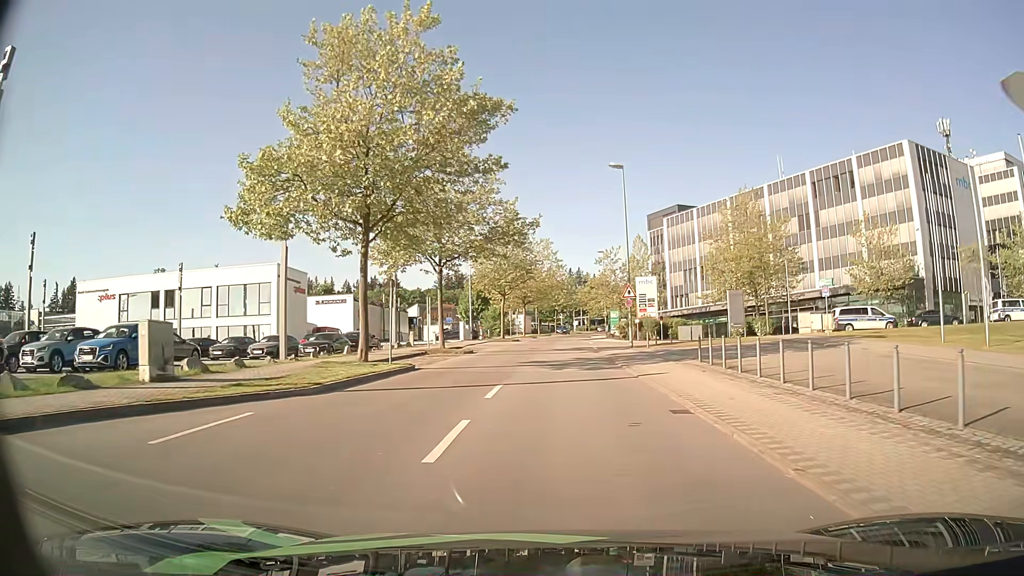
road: residential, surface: asphalt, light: Day
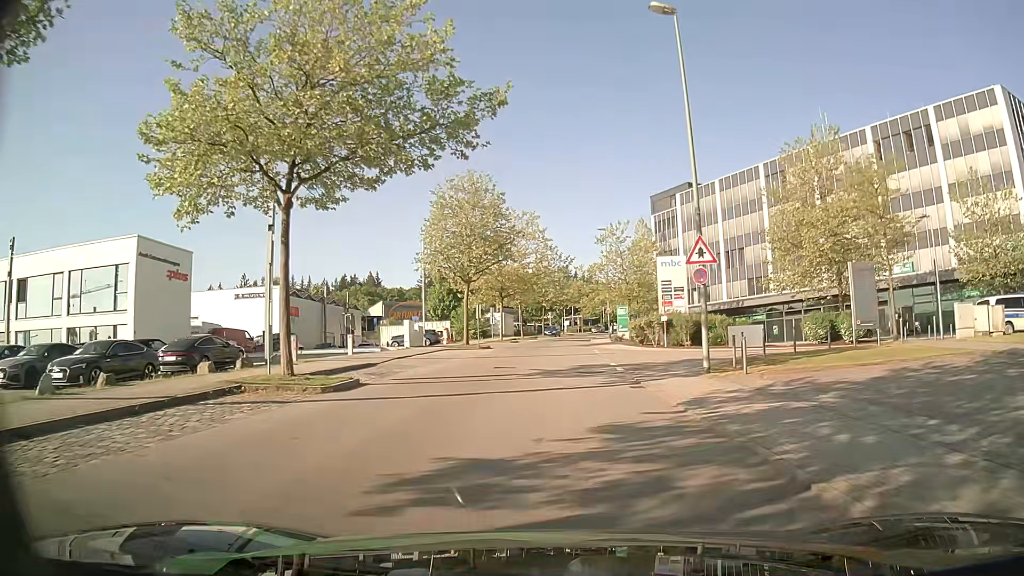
(+0.2, +19.8) m; +2°
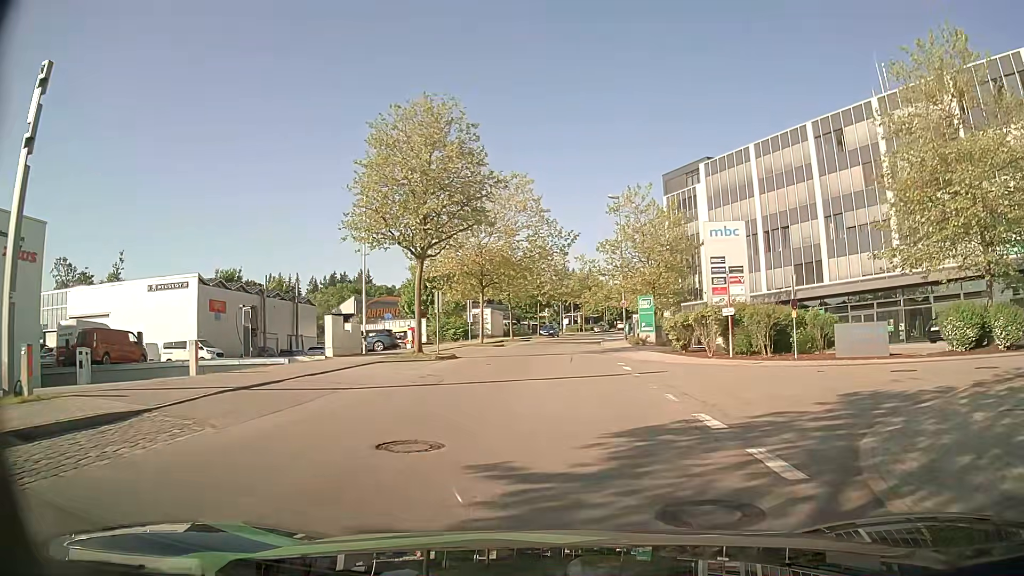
(-0.1, +15.2) m; 0°
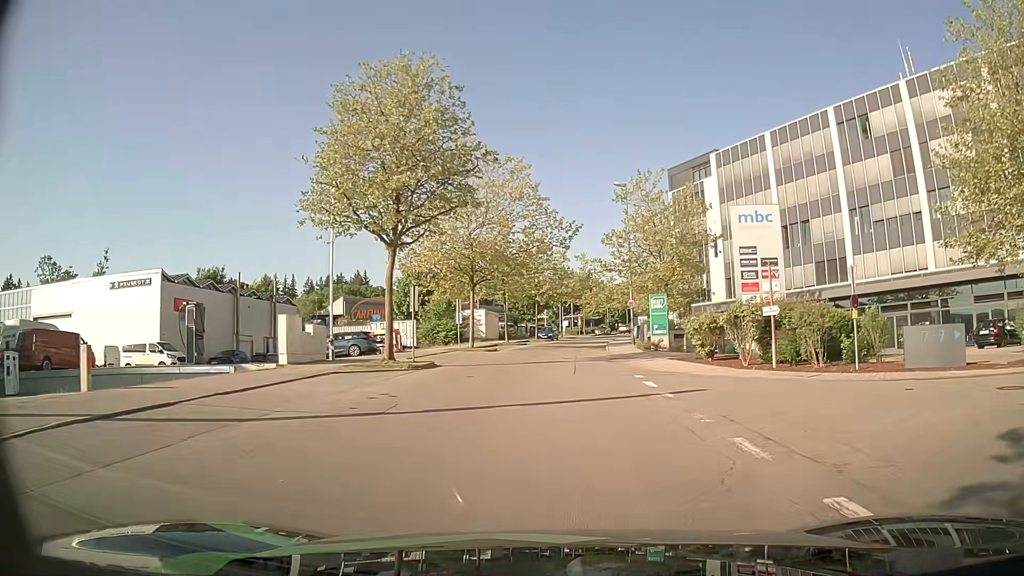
(0.0, +5.1) m; 0°
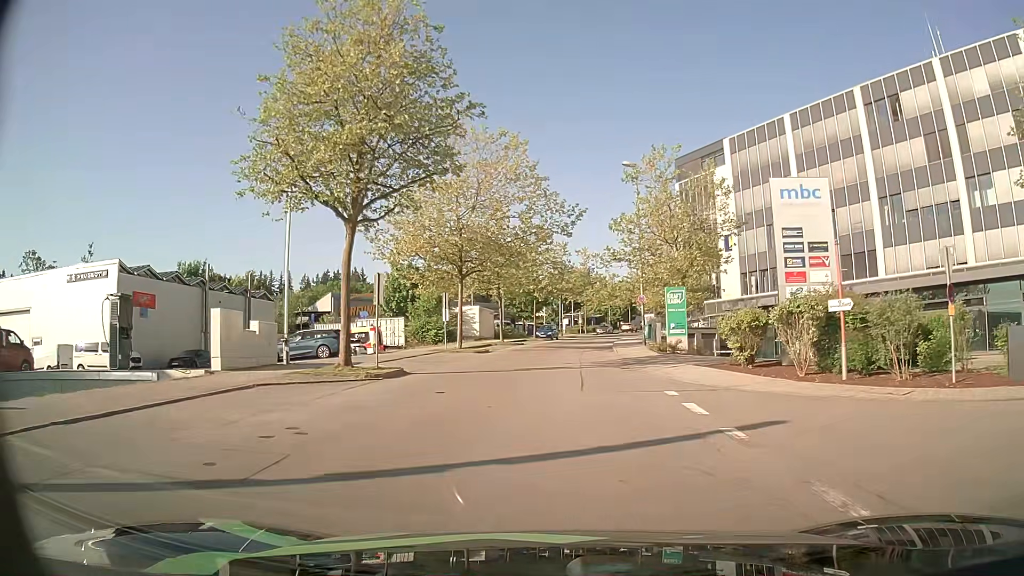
(0.0, +5.1) m; 0°
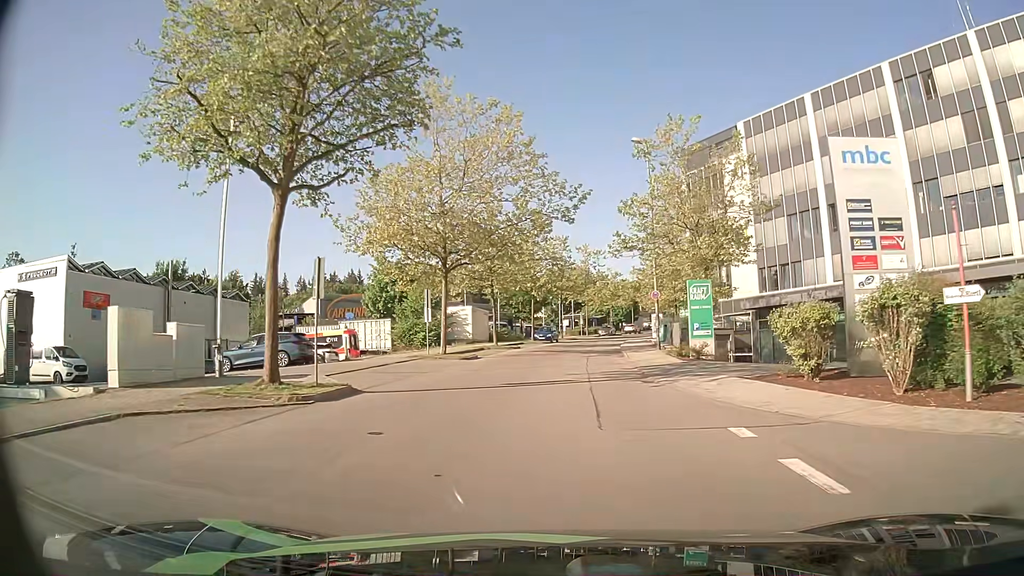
(0.0, +5.2) m; 0°
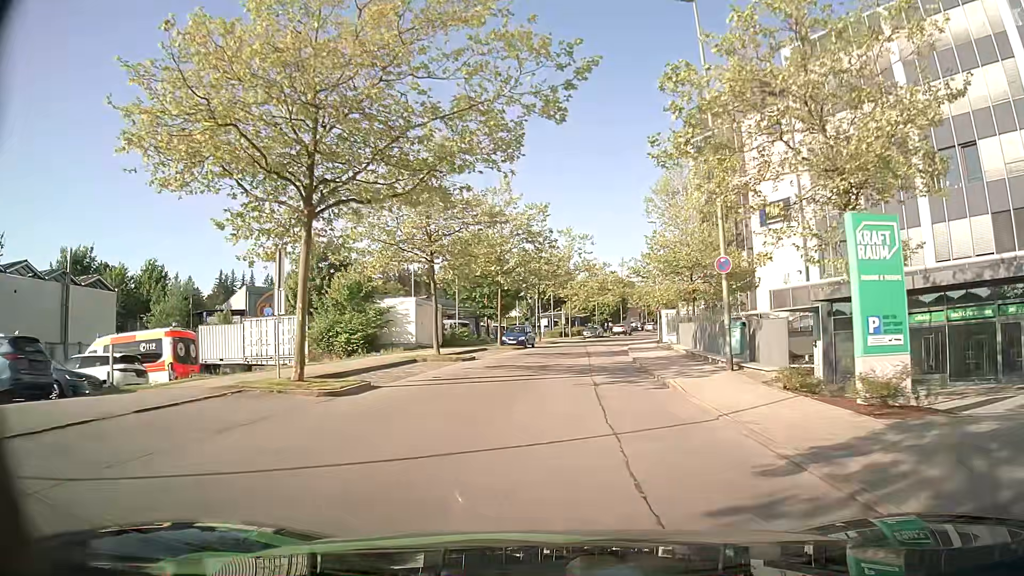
(+0.2, +15.8) m; +2°
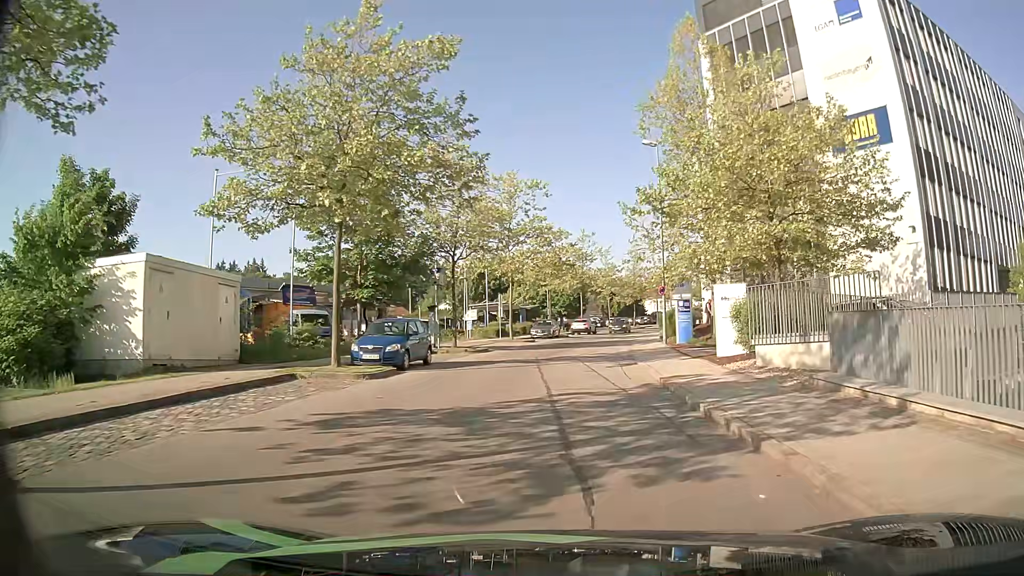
(+0.9, +24.7) m; +5°
(0, +10) (+1, +20) (+2, +30) (+3, +40) (+4, +50) (+6, +60) (+8, +69) (+11, +79) (+14, +89) (+17, +98) m
